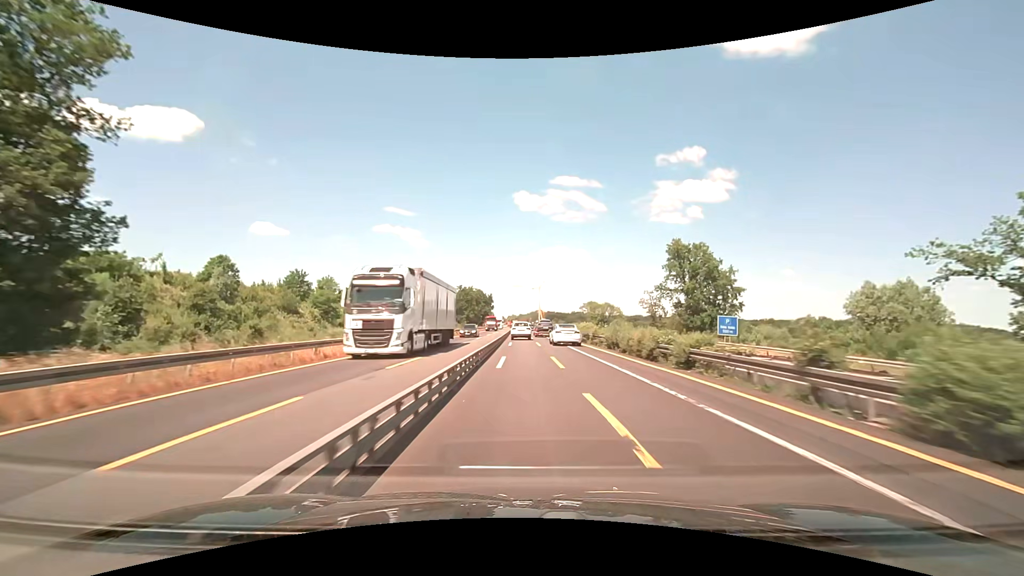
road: motorway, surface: asphalt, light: Day
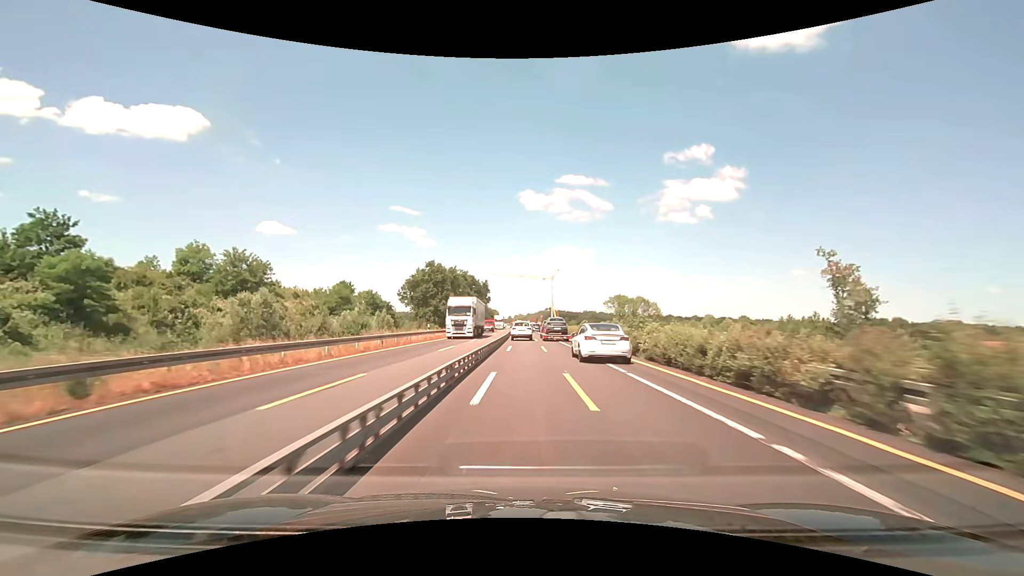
(-0.3, +59.7) m; -1°
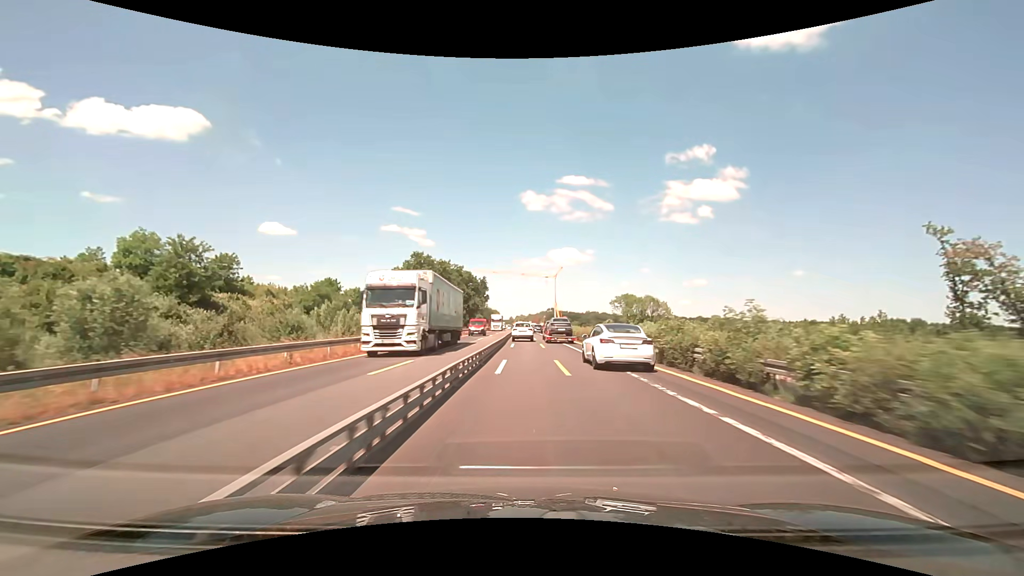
(0.0, +12.0) m; 0°
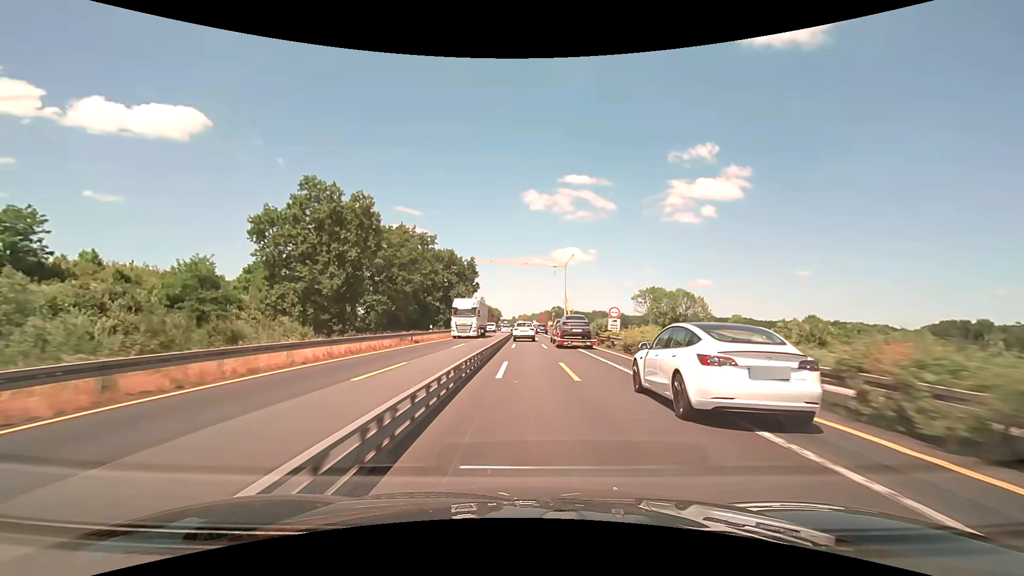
(0.0, +36.3) m; 0°
(0, +10) (0, +20) (0, +30) (0, +40) (0, +50) (0, +60) (0, +70) (0, +80) (0, +90) (0, +100) m
